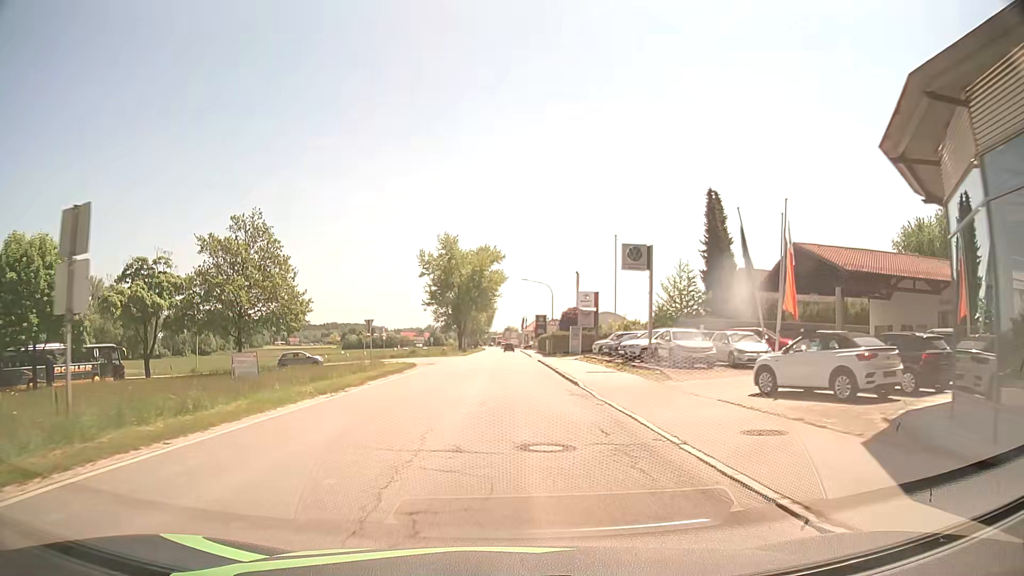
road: secondary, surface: asphalt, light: Day
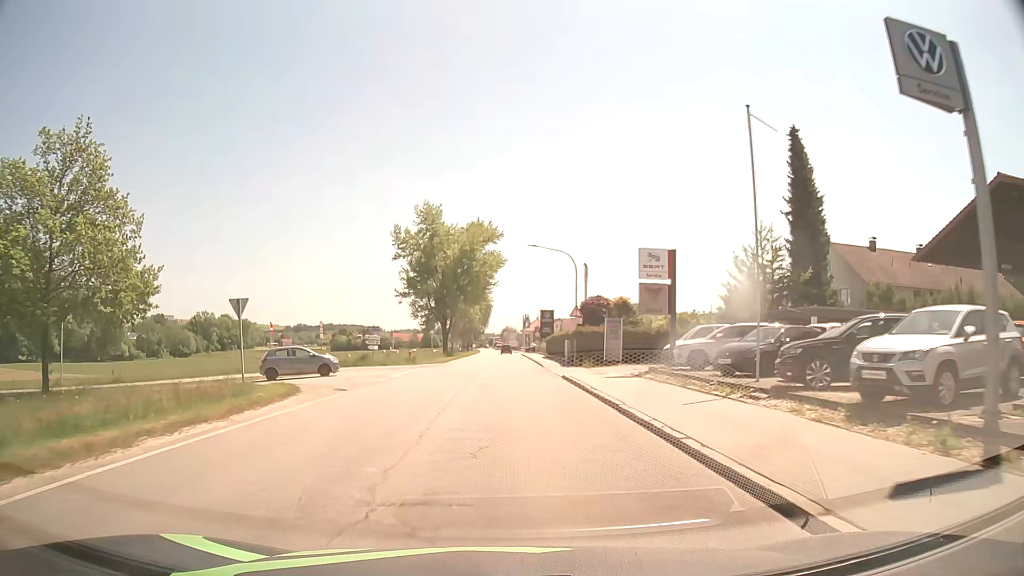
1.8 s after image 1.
(-0.1, +23.0) m; 0°
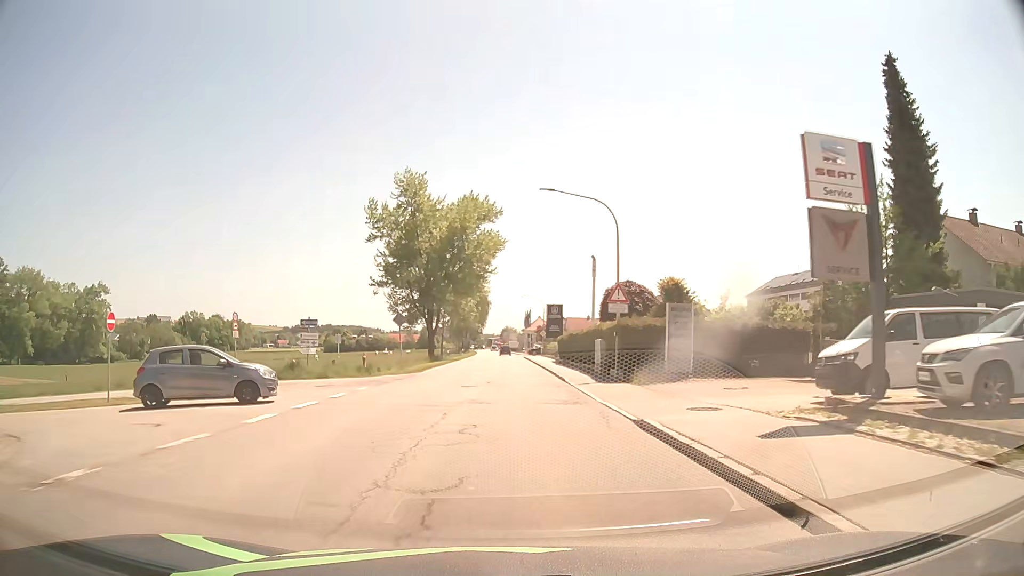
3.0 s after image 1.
(0.0, +15.3) m; 0°
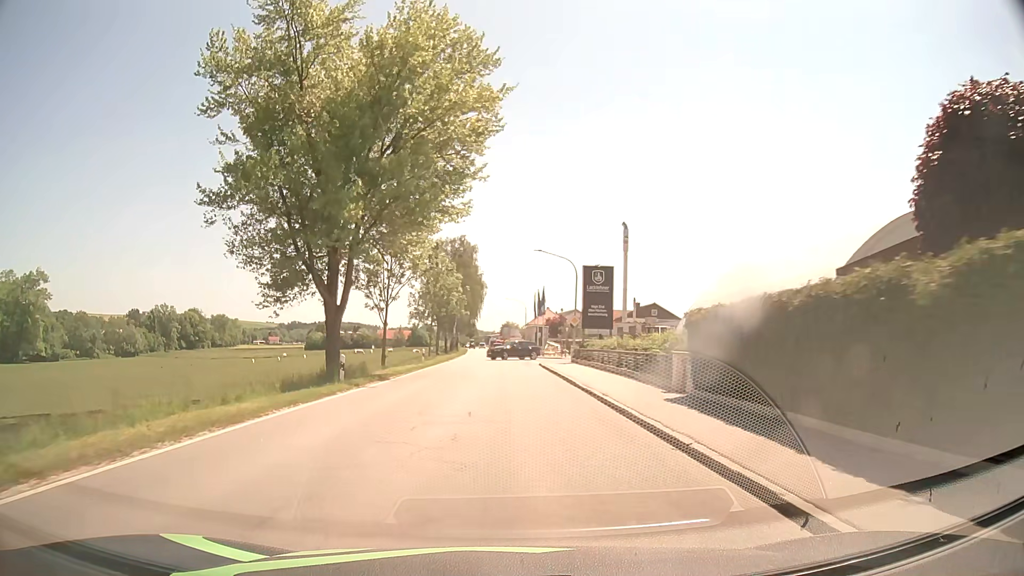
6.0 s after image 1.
(0.0, +38.2) m; 0°
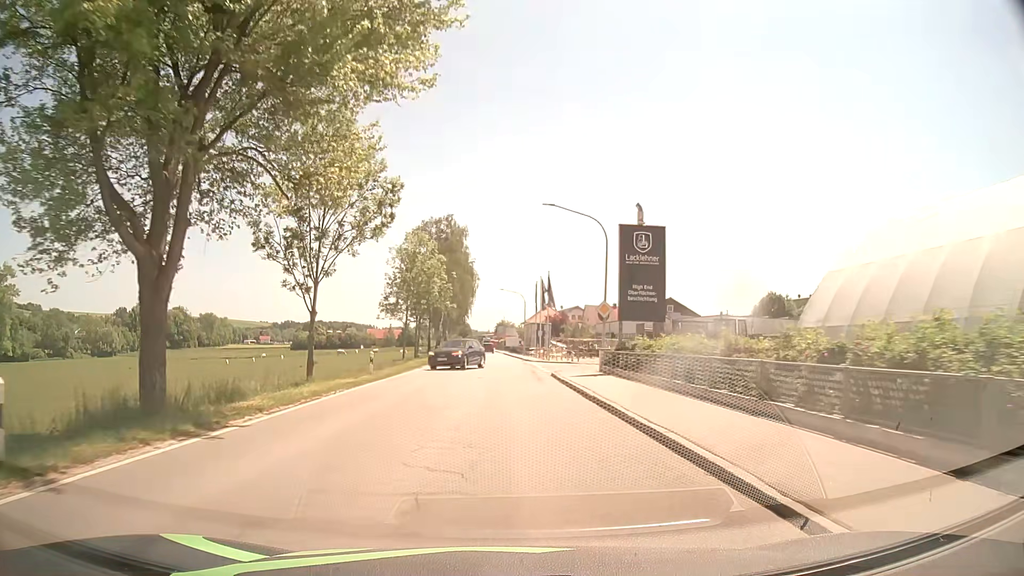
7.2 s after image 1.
(0.0, +15.3) m; 0°
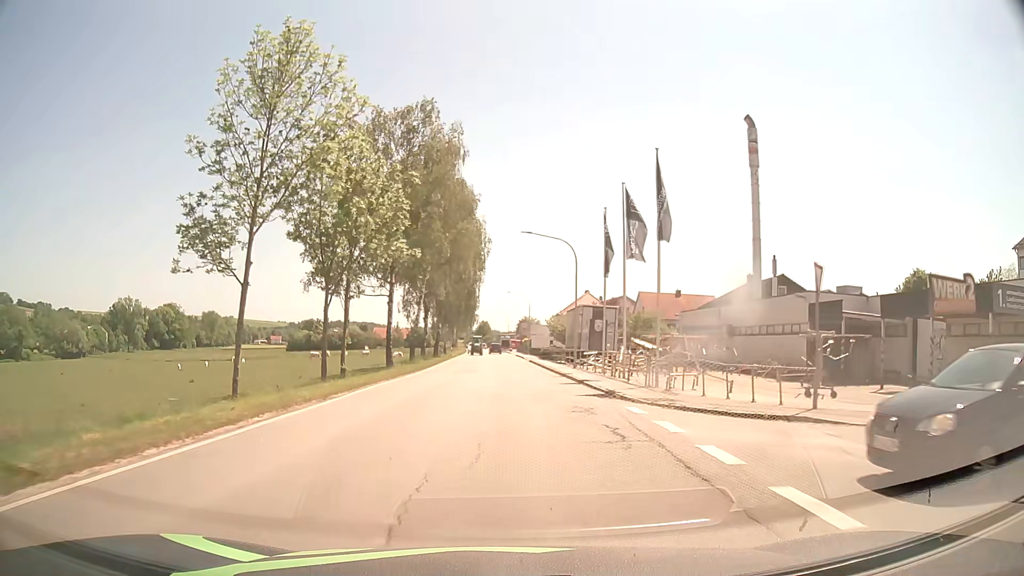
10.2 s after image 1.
(-0.2, +38.3) m; -2°
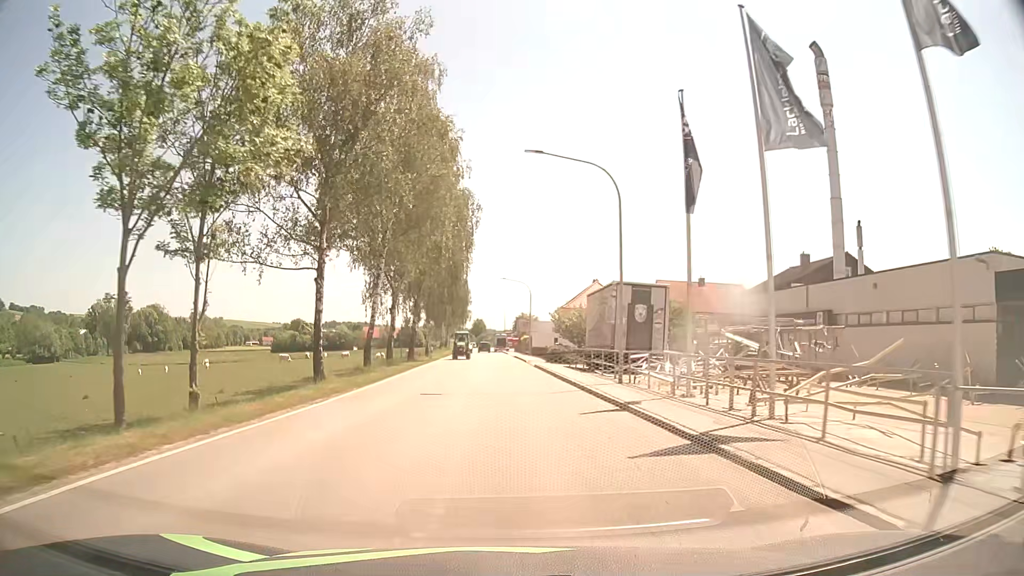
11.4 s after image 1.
(0.0, +15.3) m; 0°
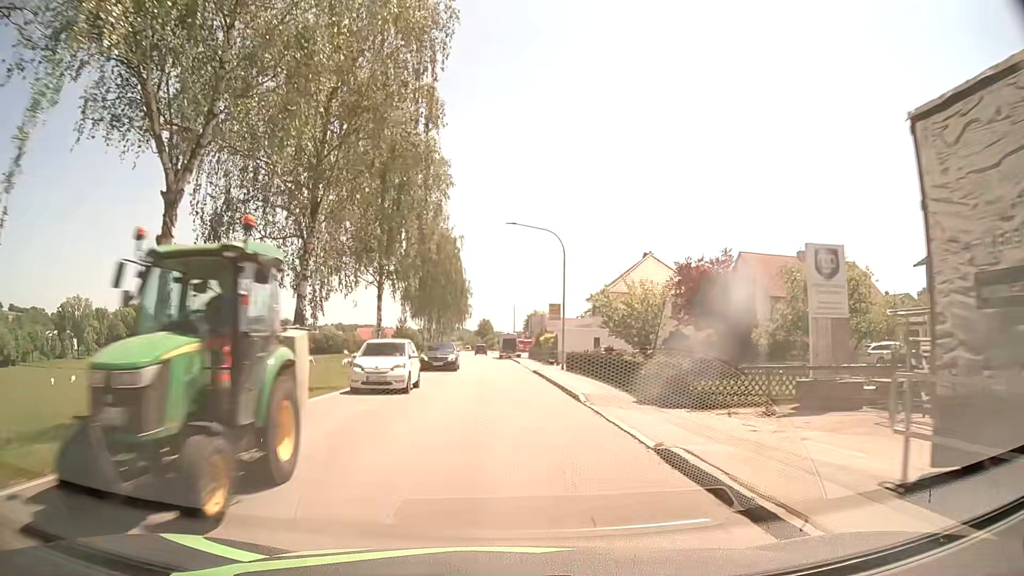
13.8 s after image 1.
(-0.1, +30.6) m; -1°
(0, +10) (0, +20) (0, +30) (-1, +40) (-2, +50) (-2, +60) (-3, +70) (-3, +80) (-3, +90) (-3, +100) m
